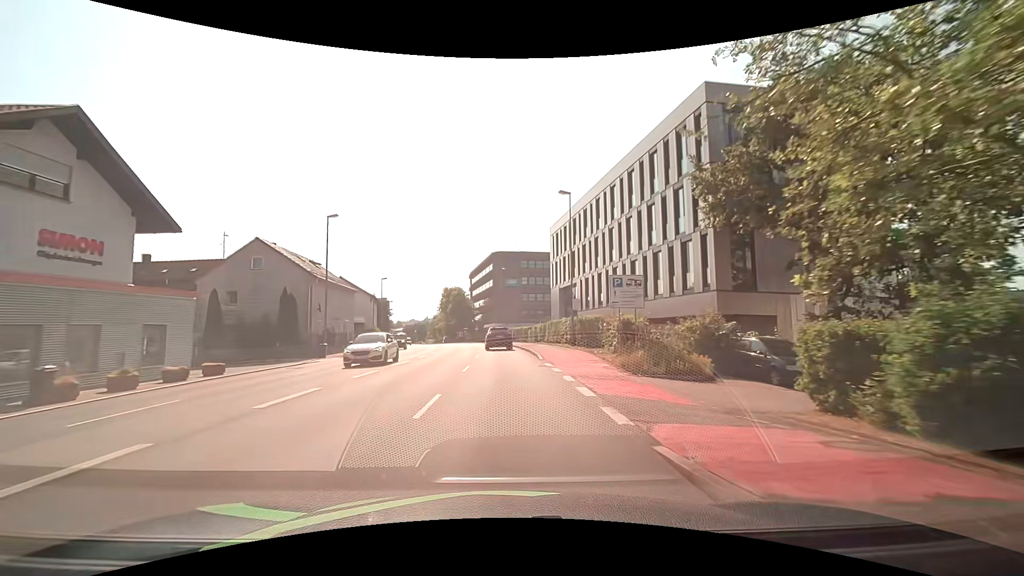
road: primary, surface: asphalt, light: Day
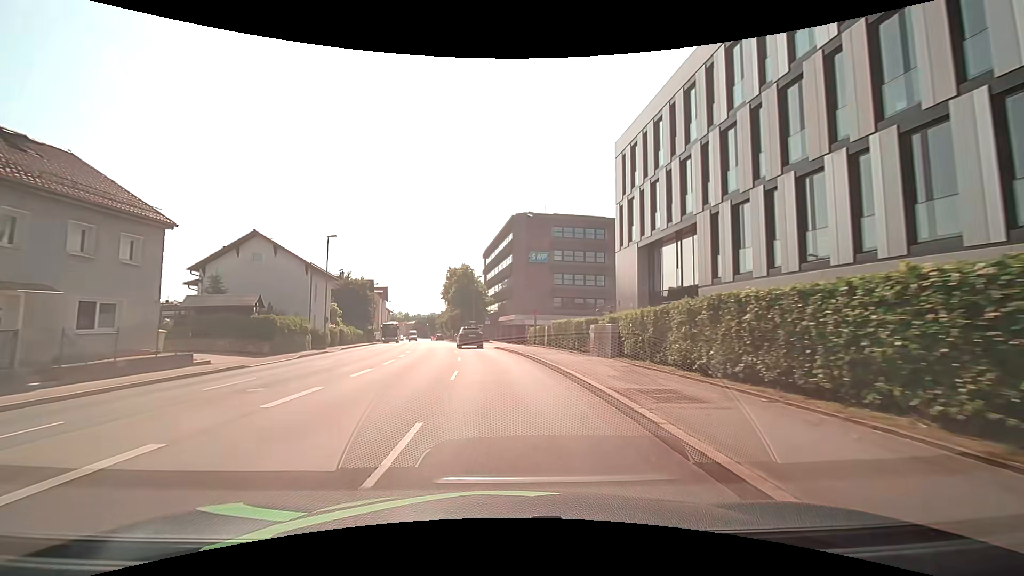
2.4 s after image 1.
(-0.6, +30.5) m; -2°
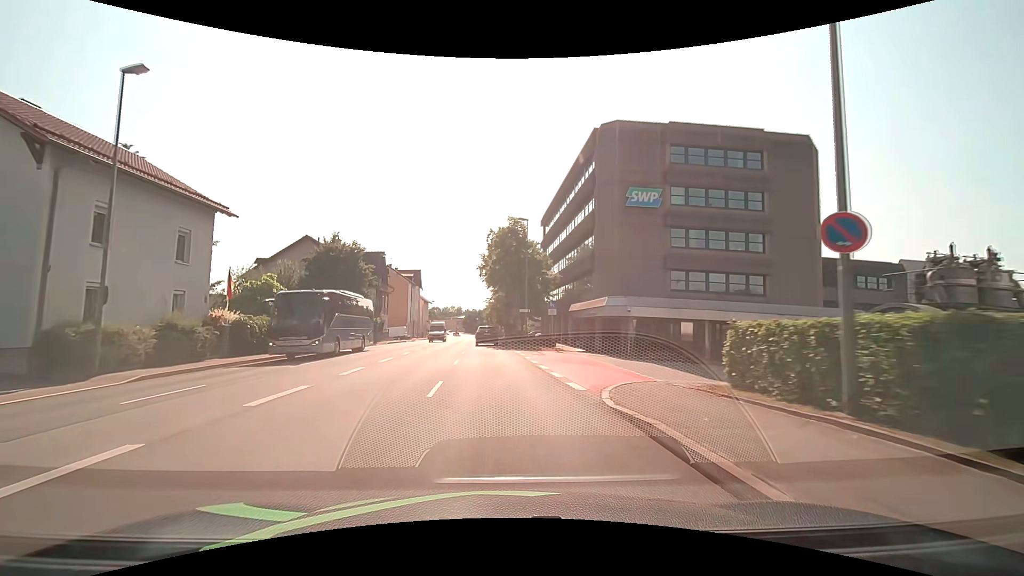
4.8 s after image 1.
(-2.0, +30.6) m; -7°
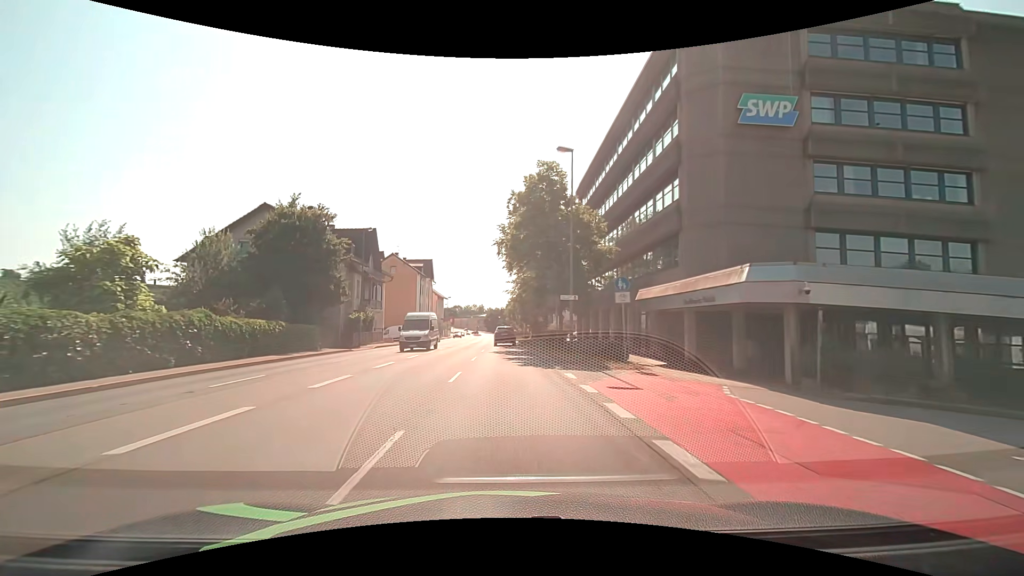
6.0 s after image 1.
(-0.4, +15.4) m; -3°
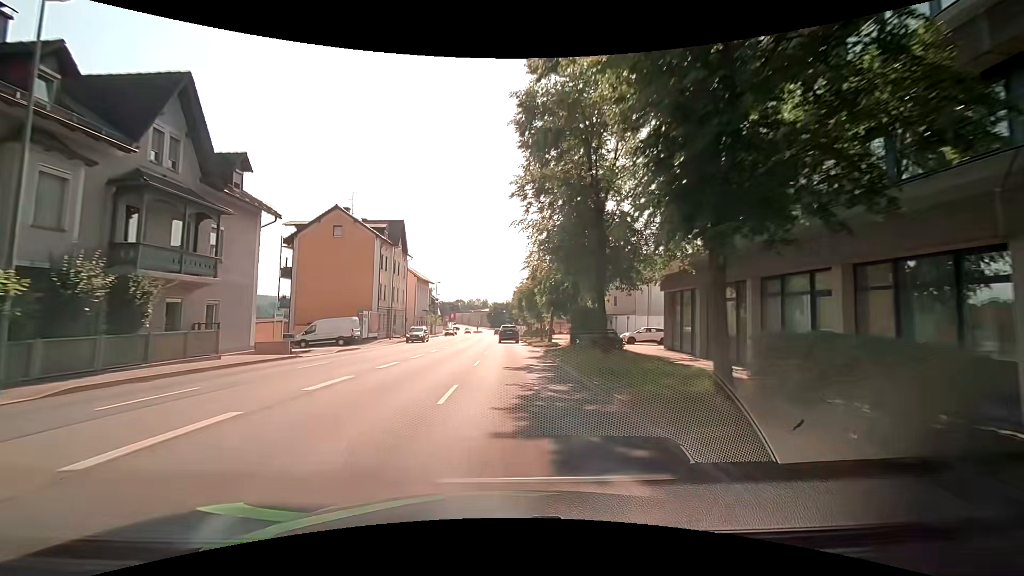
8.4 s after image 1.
(-0.3, +30.9) m; -1°
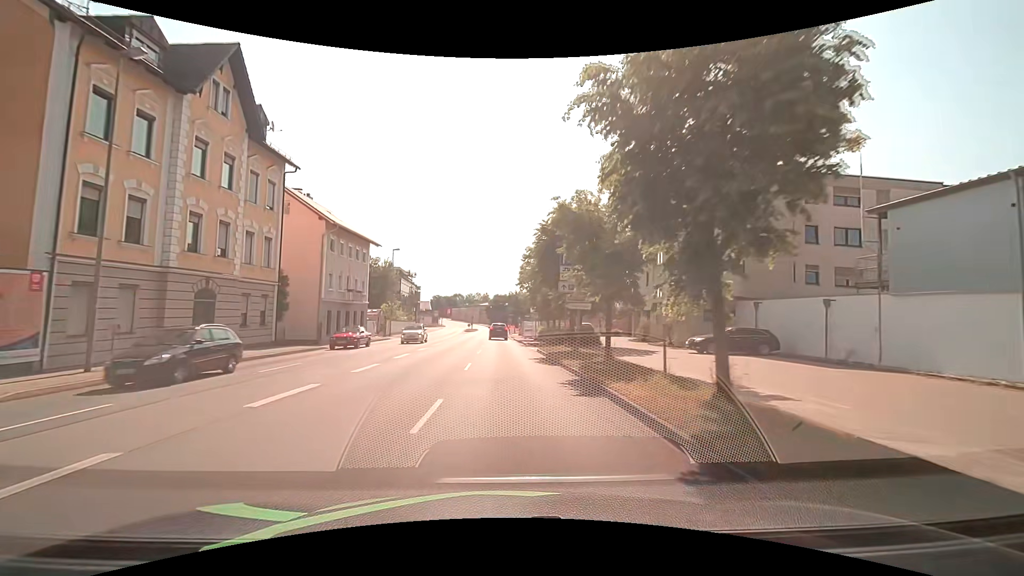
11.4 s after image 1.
(+0.3, +38.6) m; 0°
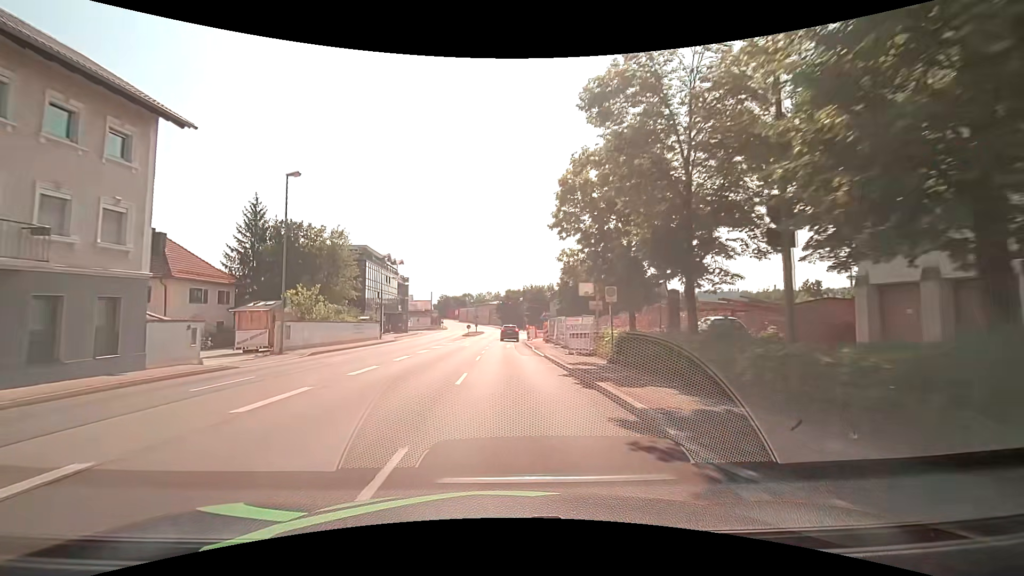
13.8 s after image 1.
(-0.2, +30.6) m; -2°
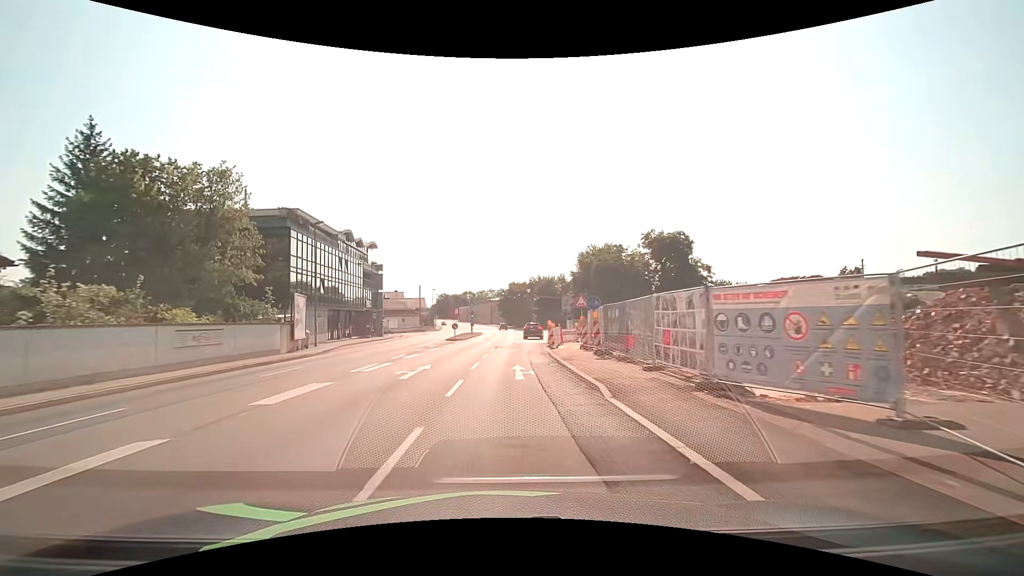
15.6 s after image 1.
(0.0, +22.9) m; 0°
